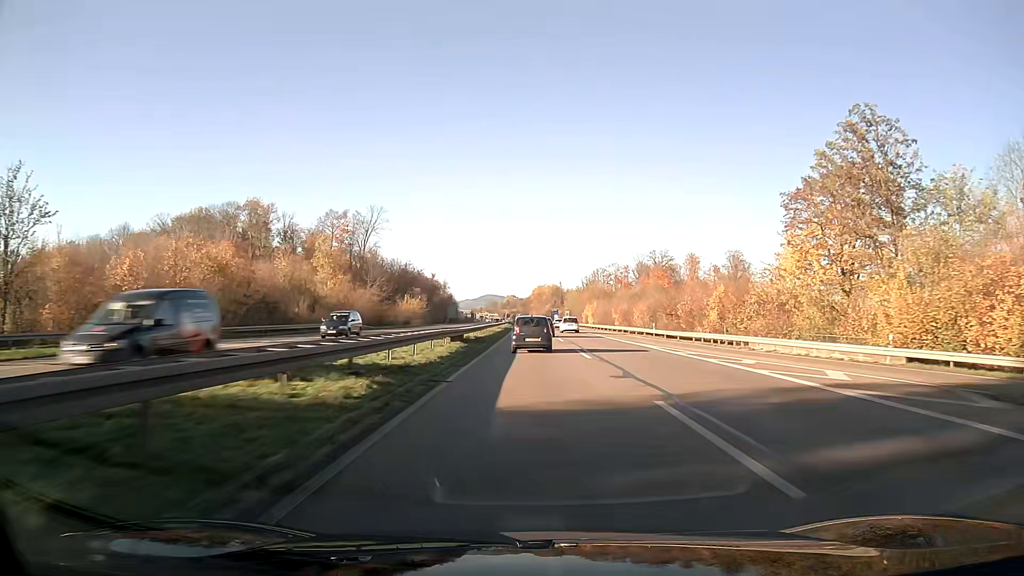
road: trunk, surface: asphalt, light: Day
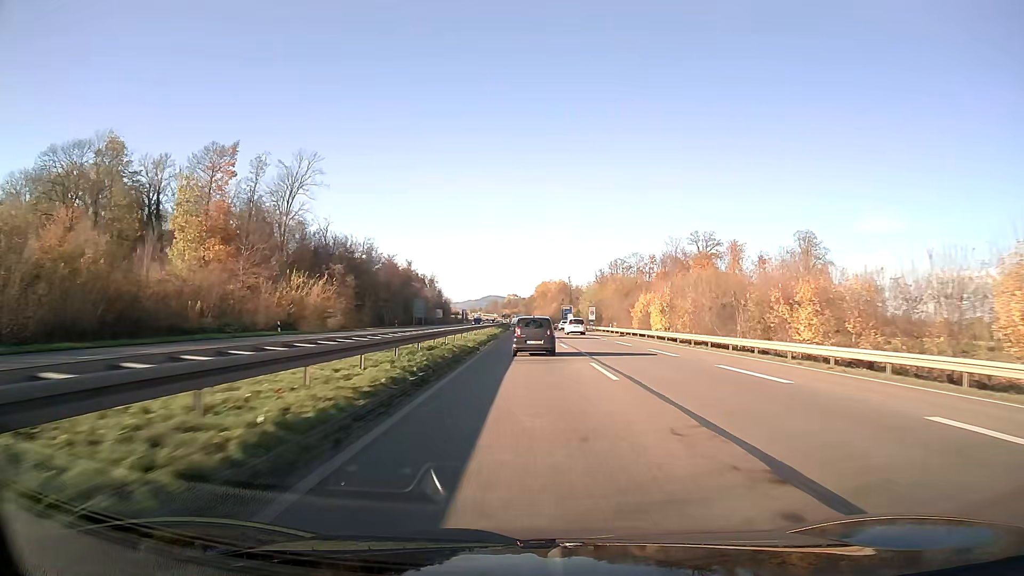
(-0.1, +62.1) m; 0°
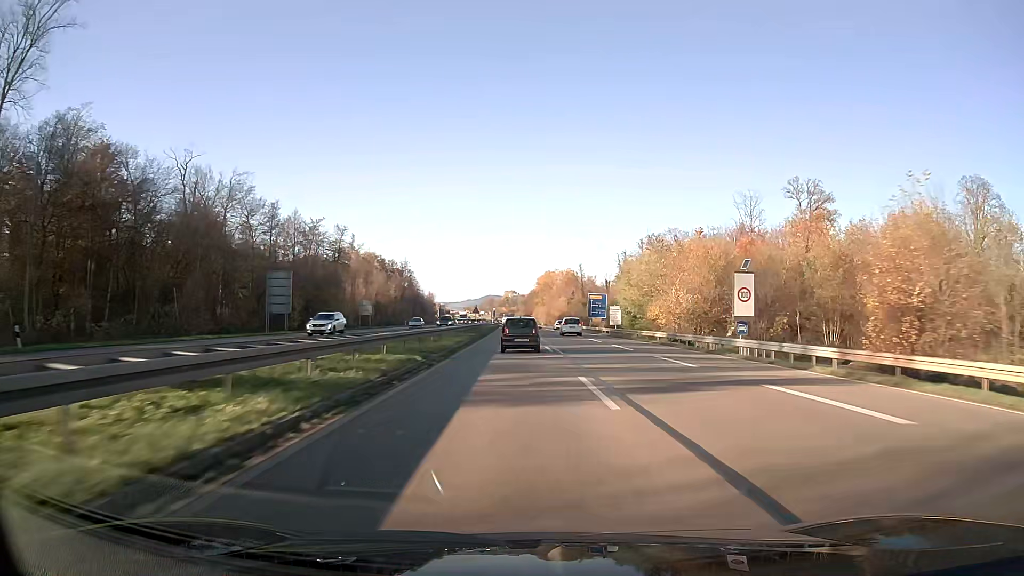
(-0.1, +77.2) m; 0°
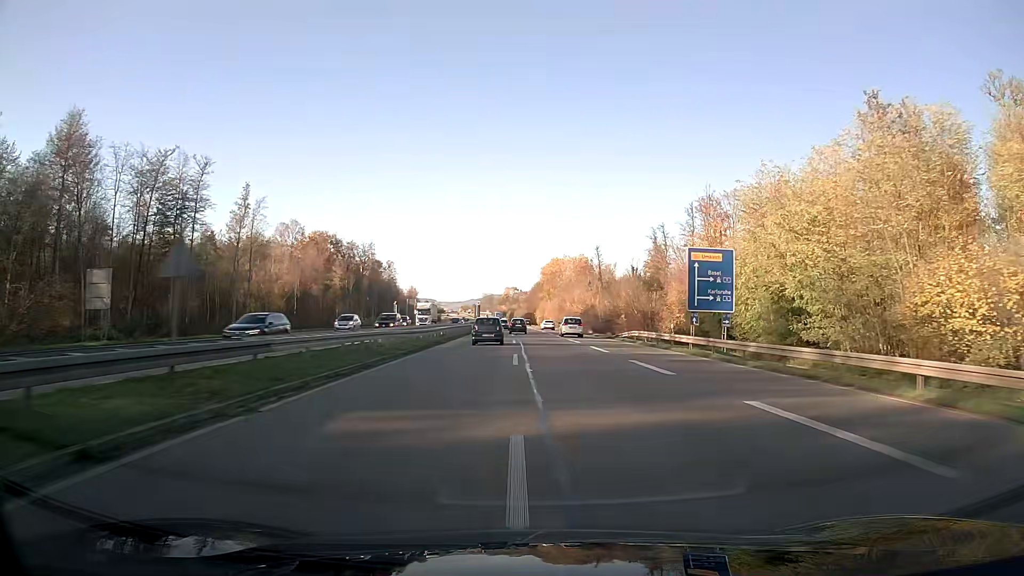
(-0.1, +62.3) m; 0°
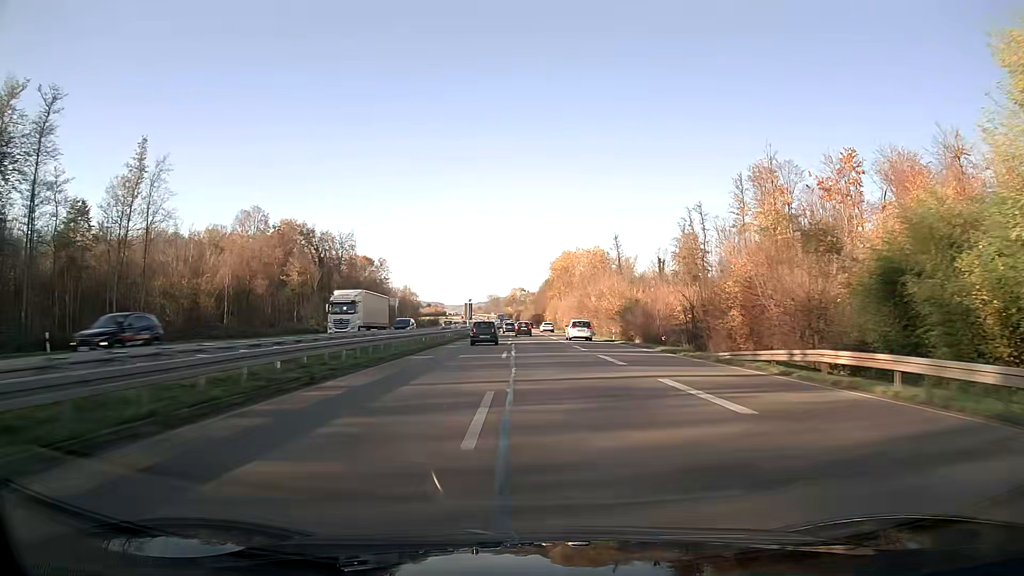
(-0.2, +31.1) m; -1°
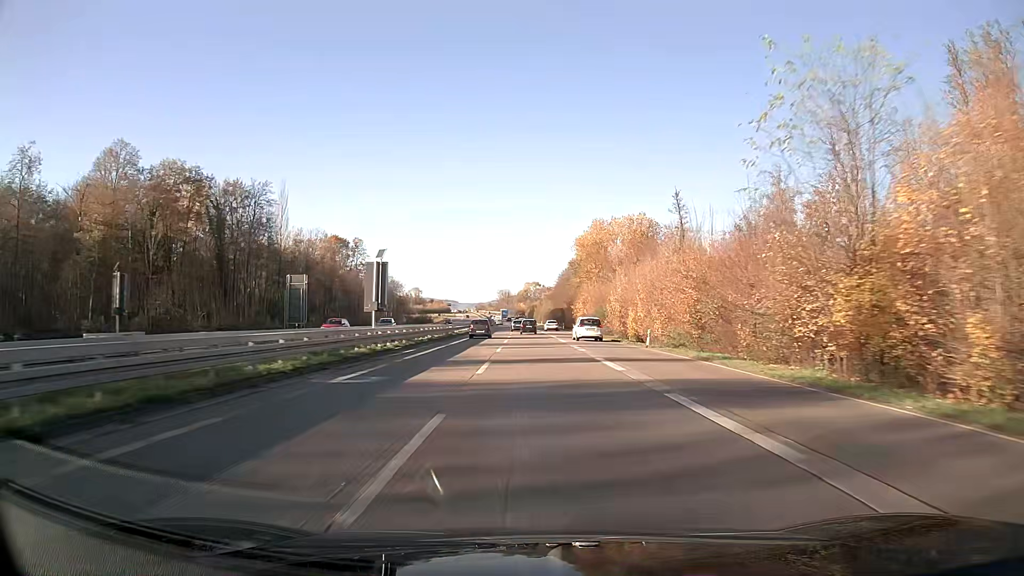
(-0.7, +62.1) m; -1°
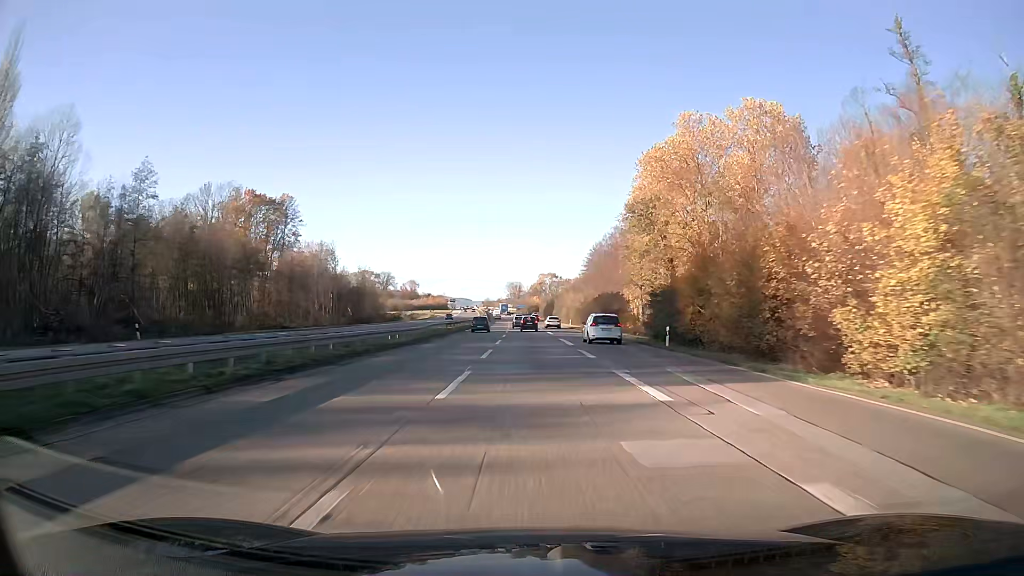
(-0.7, +77.6) m; -1°
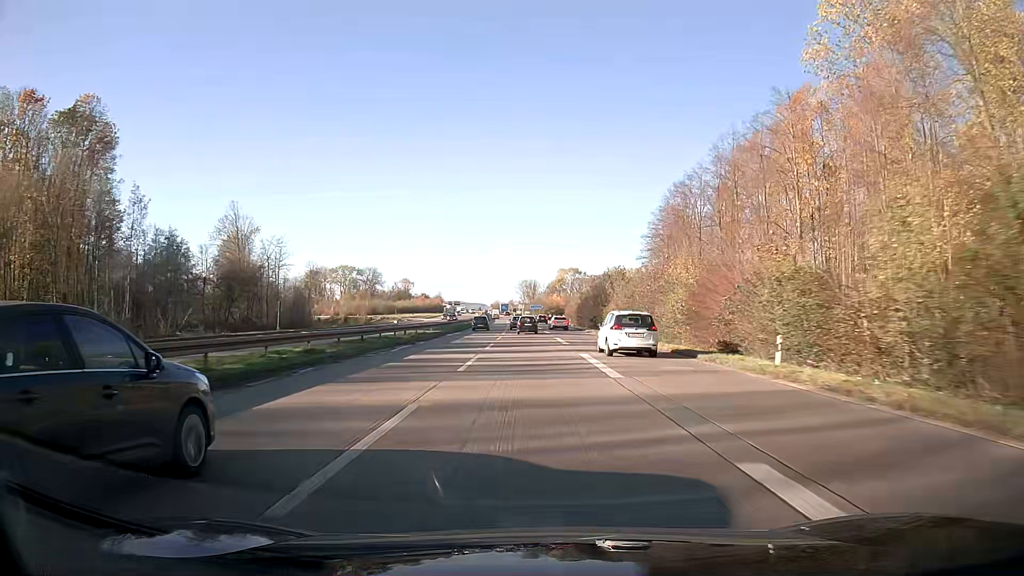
(-0.9, +78.3) m; -2°
